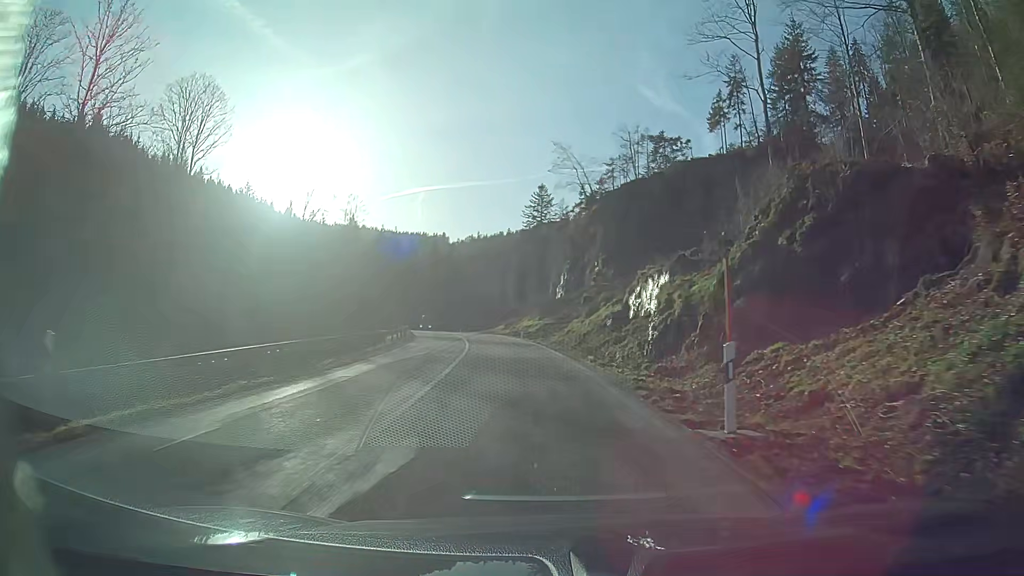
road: secondary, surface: asphalt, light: Day
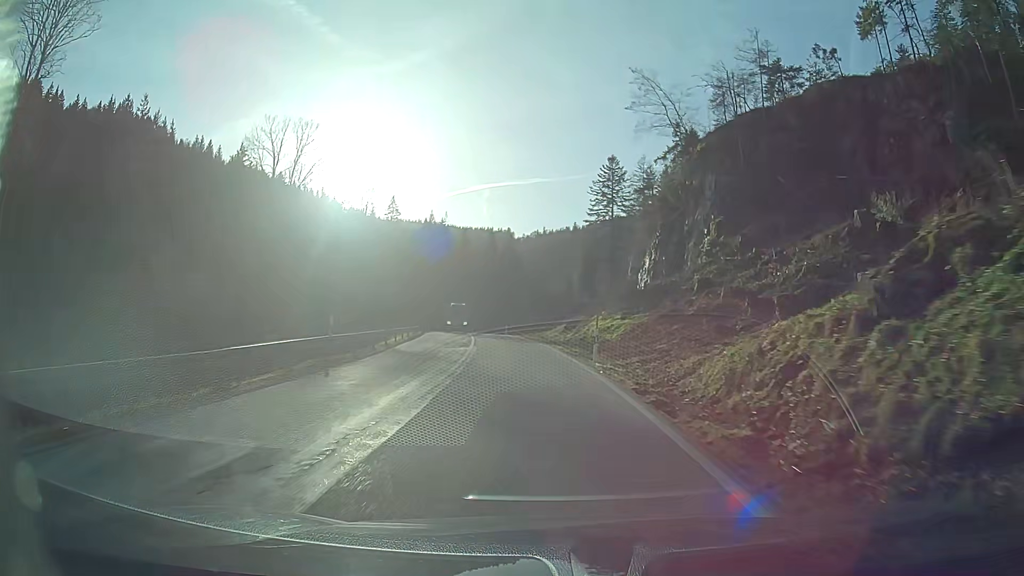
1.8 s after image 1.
(-1.3, +26.7) m; -6°
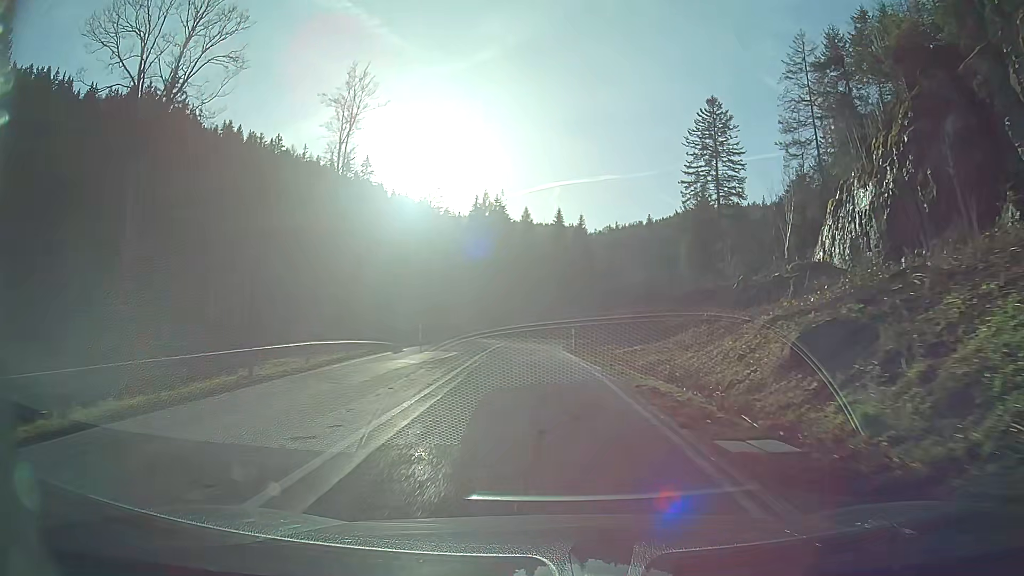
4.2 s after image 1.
(-1.9, +36.0) m; -6°
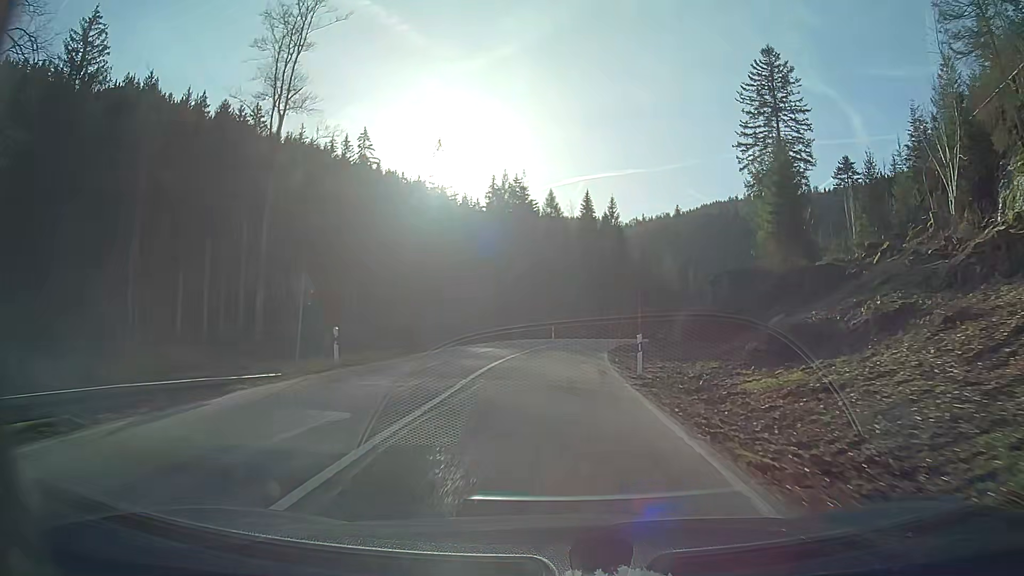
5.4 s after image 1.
(-0.3, +18.3) m; -1°
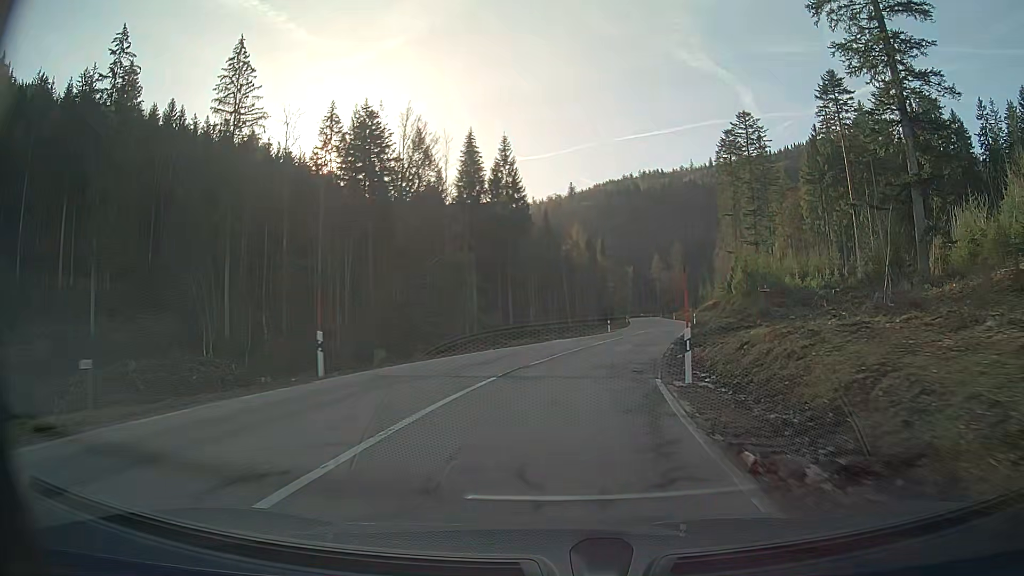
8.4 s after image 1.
(+3.3, +46.3) m; +11°
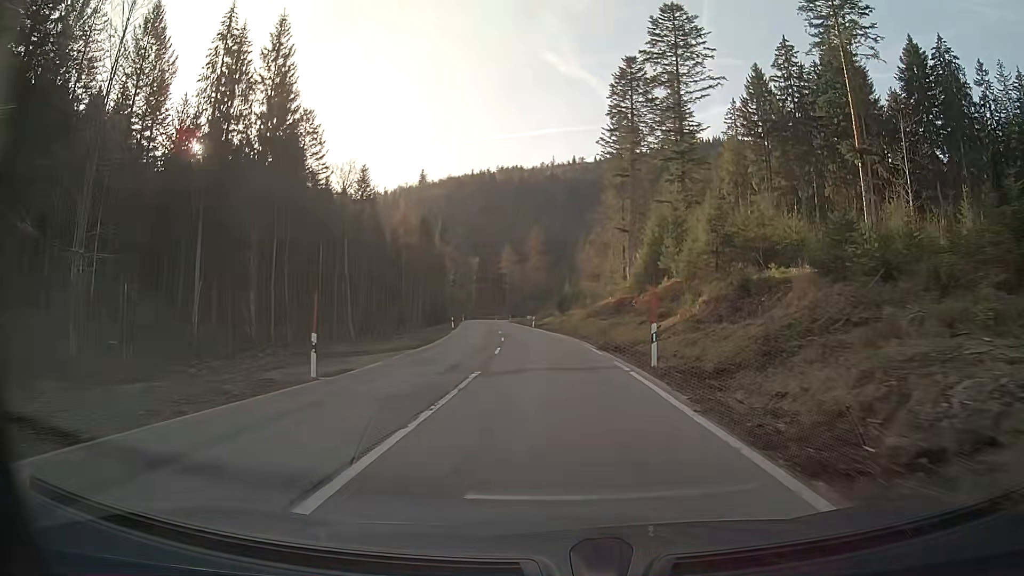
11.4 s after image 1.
(+6.2, +47.8) m; +10°
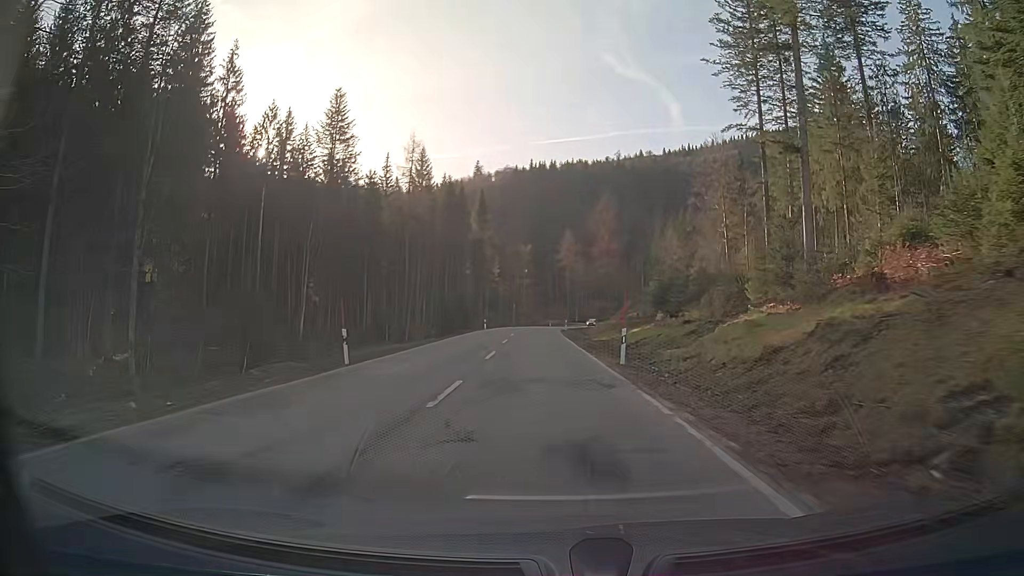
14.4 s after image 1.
(-2.2, +49.6) m; -5°
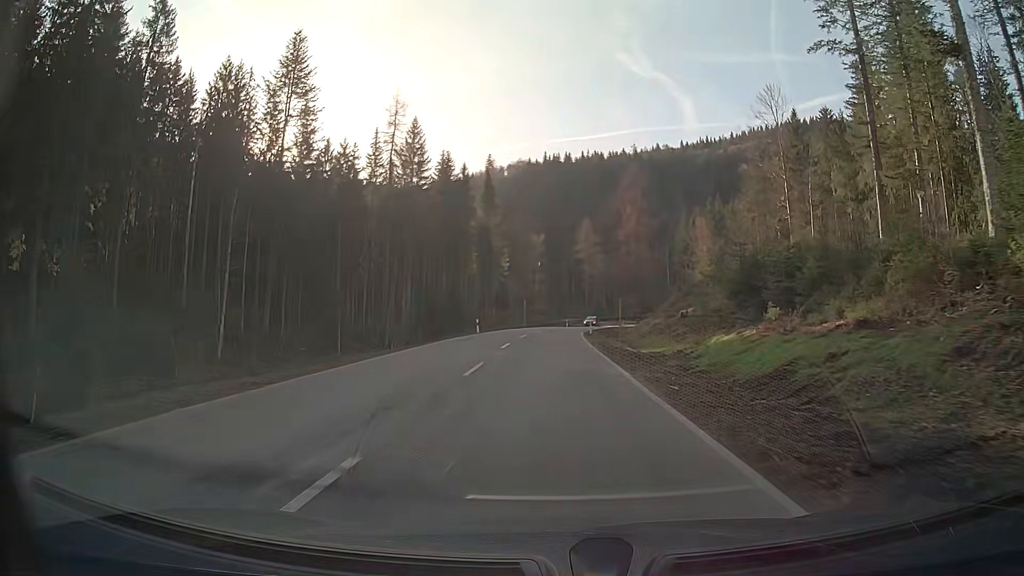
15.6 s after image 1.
(-0.2, +19.8) m; -1°
